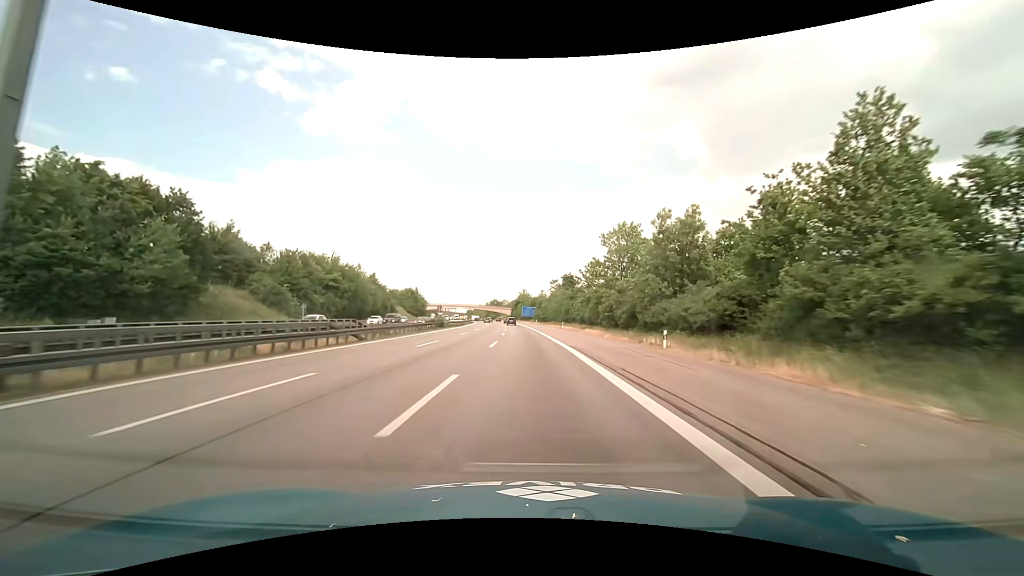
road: motorway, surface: asphalt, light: Day
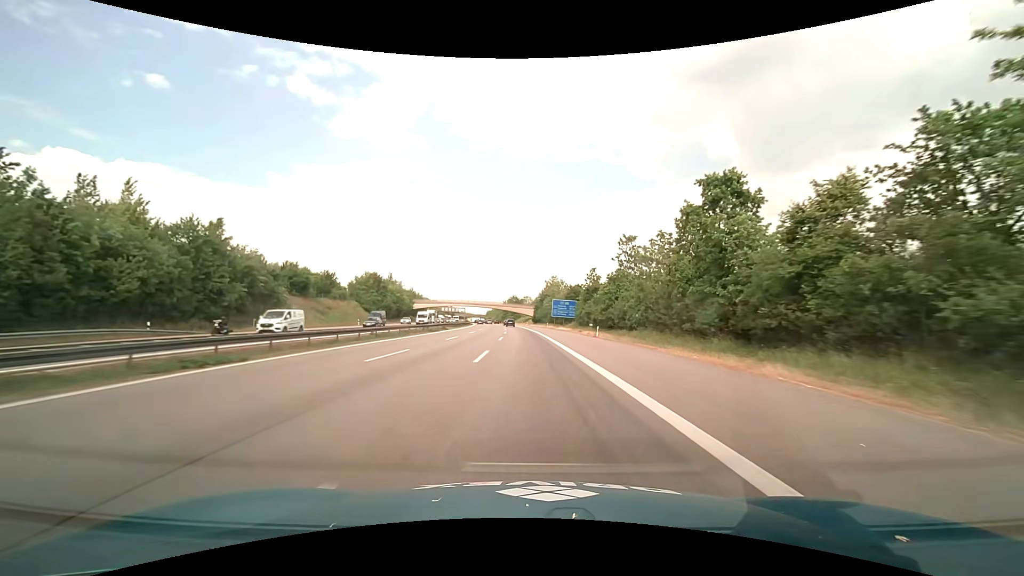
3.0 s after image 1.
(-1.9, +79.1) m; -3°
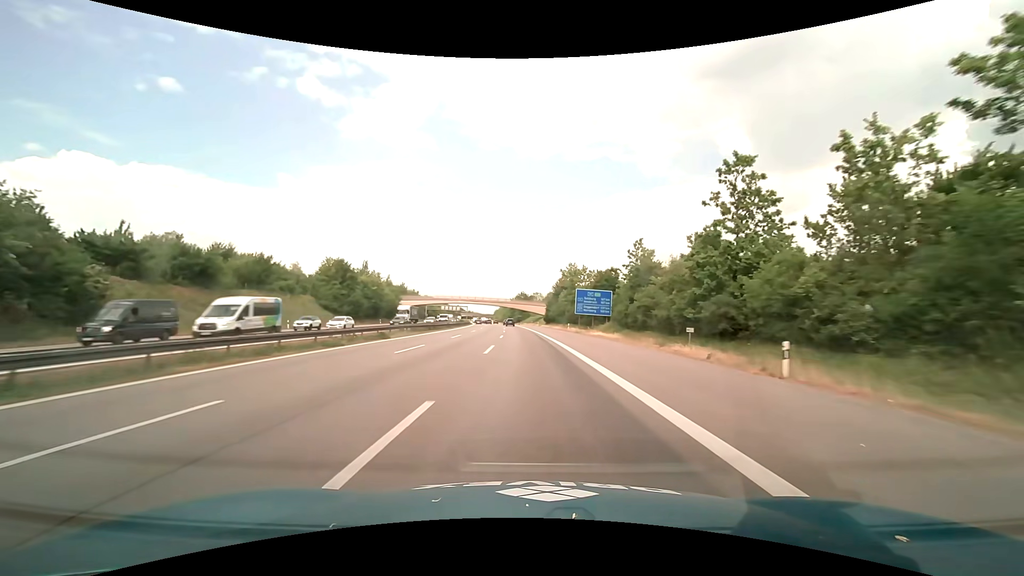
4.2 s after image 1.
(-0.4, +31.7) m; -1°
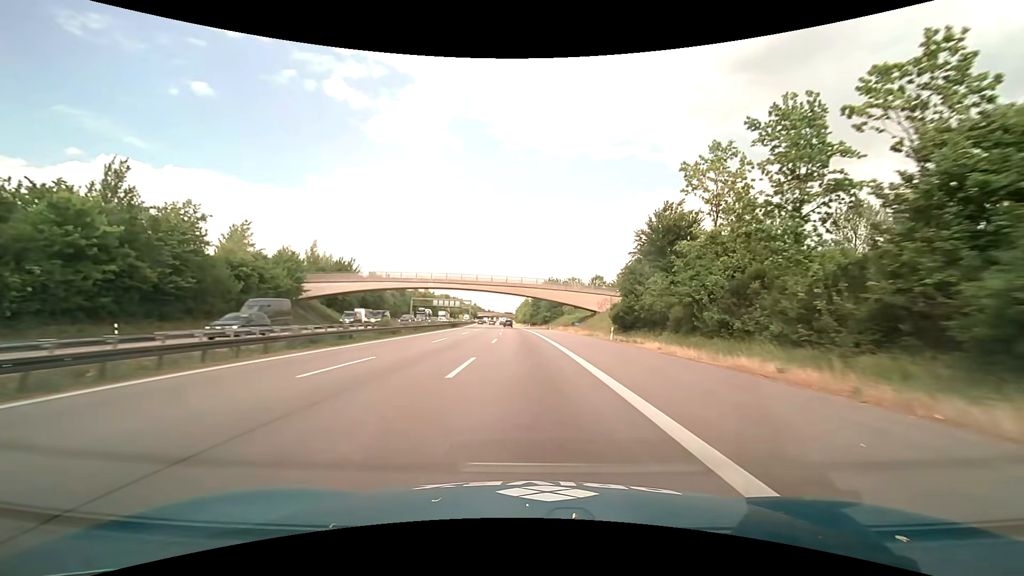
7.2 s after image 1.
(-1.9, +79.1) m; -3°
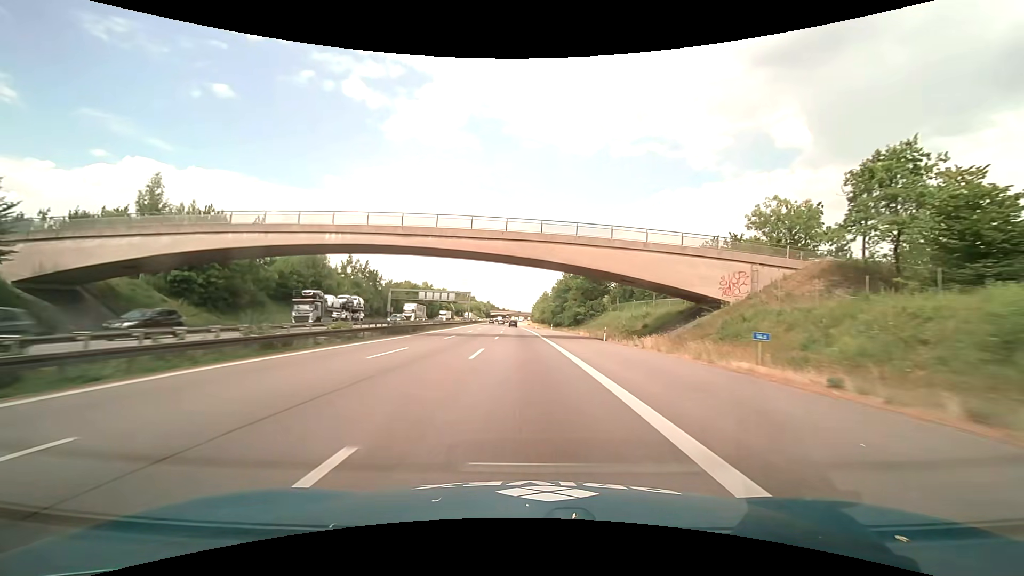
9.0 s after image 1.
(-0.8, +47.5) m; -2°
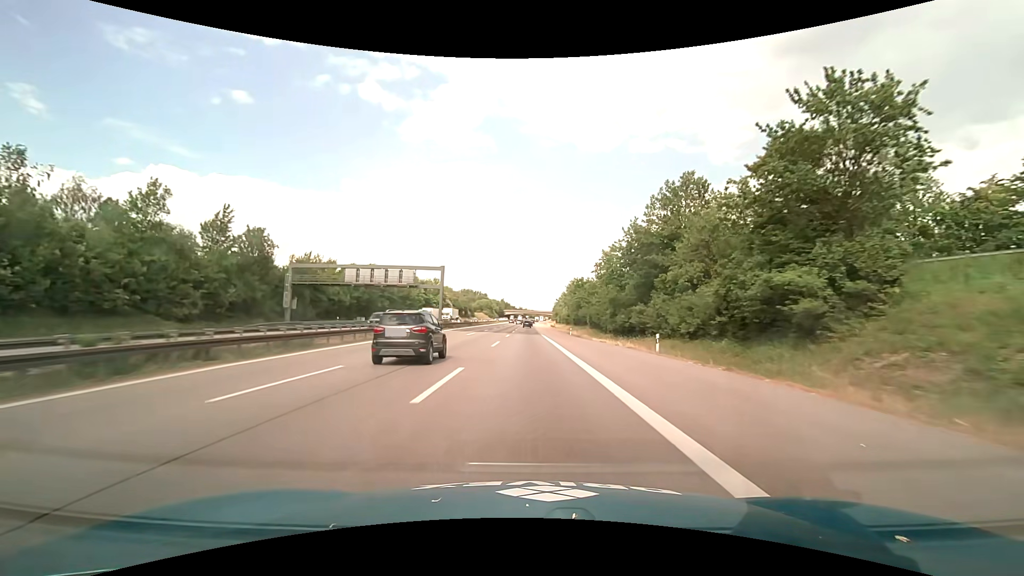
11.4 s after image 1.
(-1.4, +63.4) m; -2°
(0, +10) (0, +20) (0, +30) (0, +40) (0, +50) (0, +60) (0, +70) (0, +80) (0, +90) (0, +100) m
